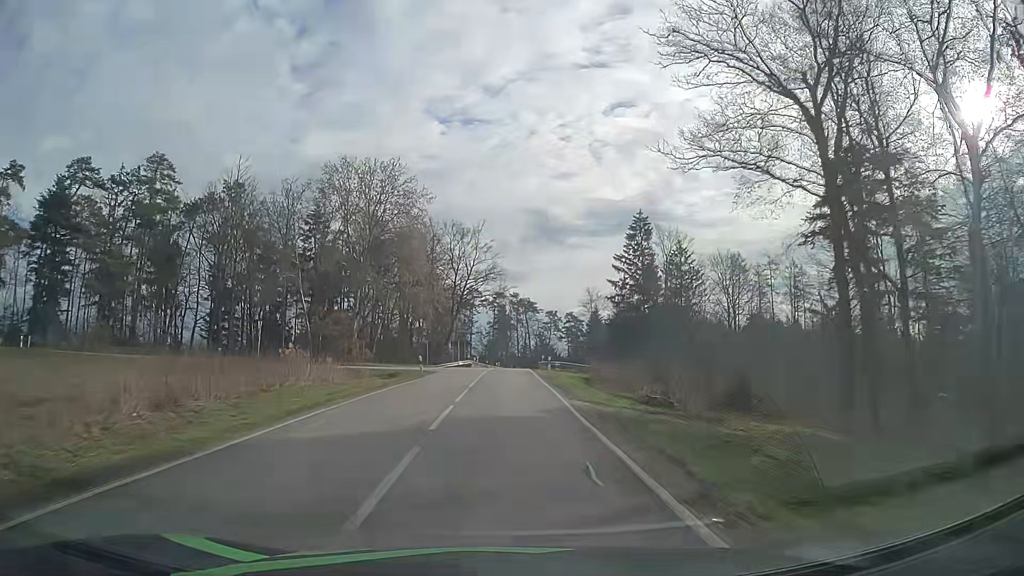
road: secondary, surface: asphalt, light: Day
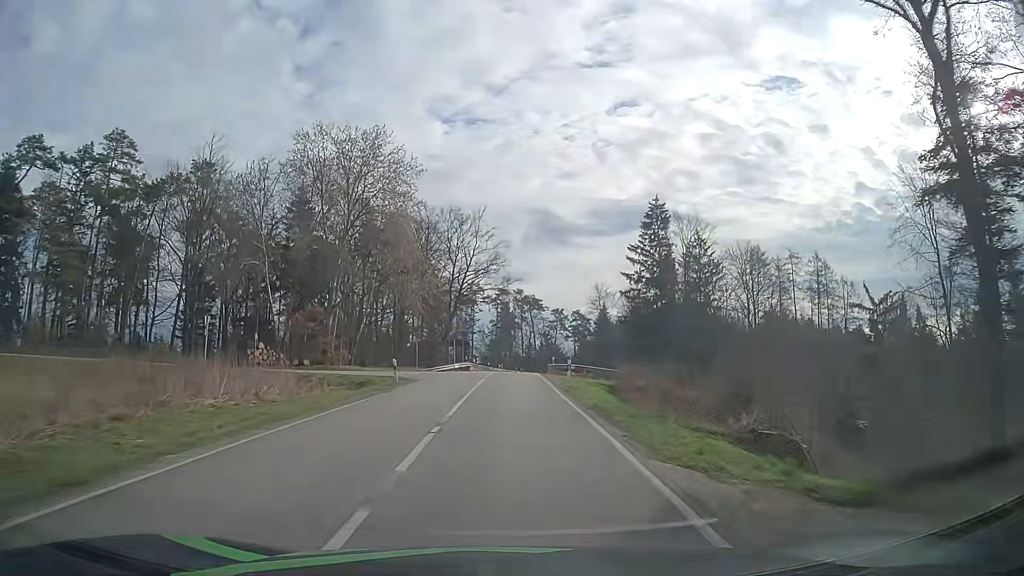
(0.0, +9.6) m; -1°
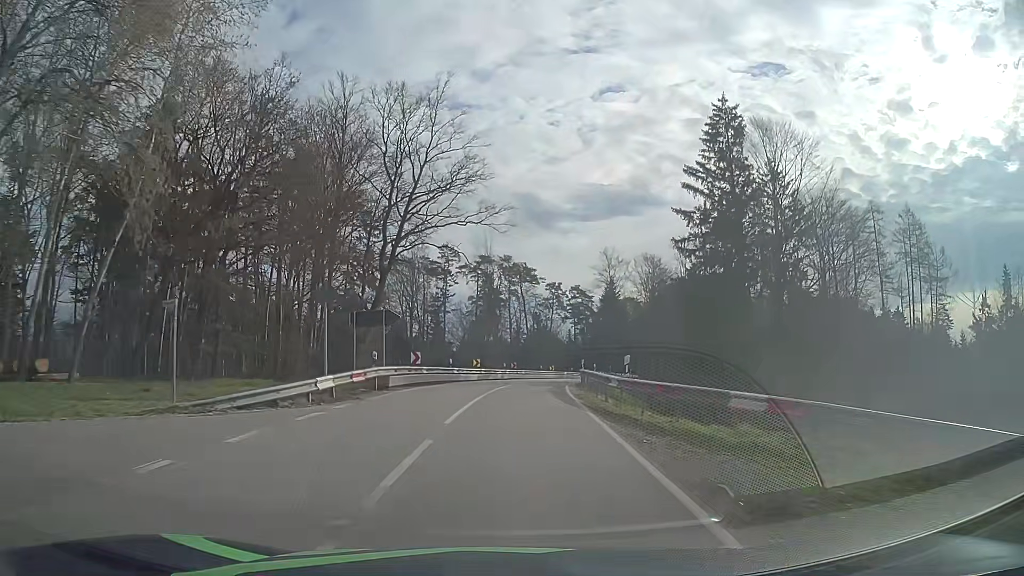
(+0.4, +36.9) m; +2°
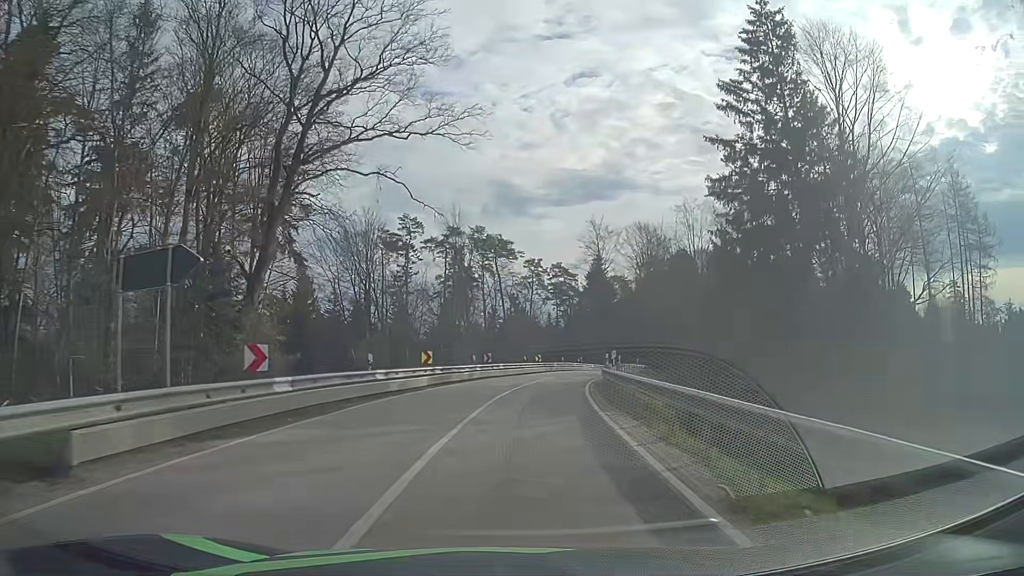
(+0.2, +17.3) m; +2°
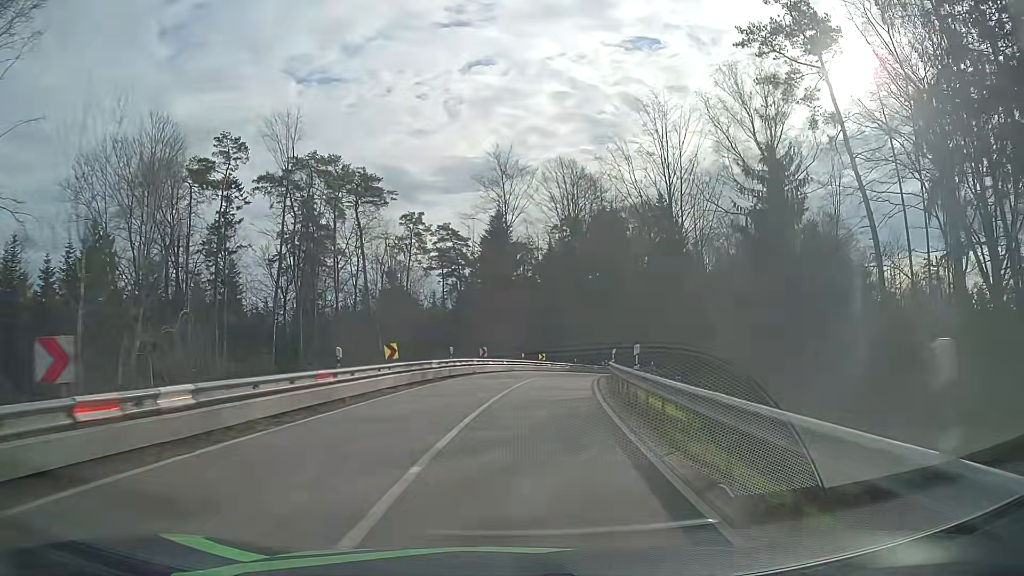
(+2.4, +33.5) m; +9°
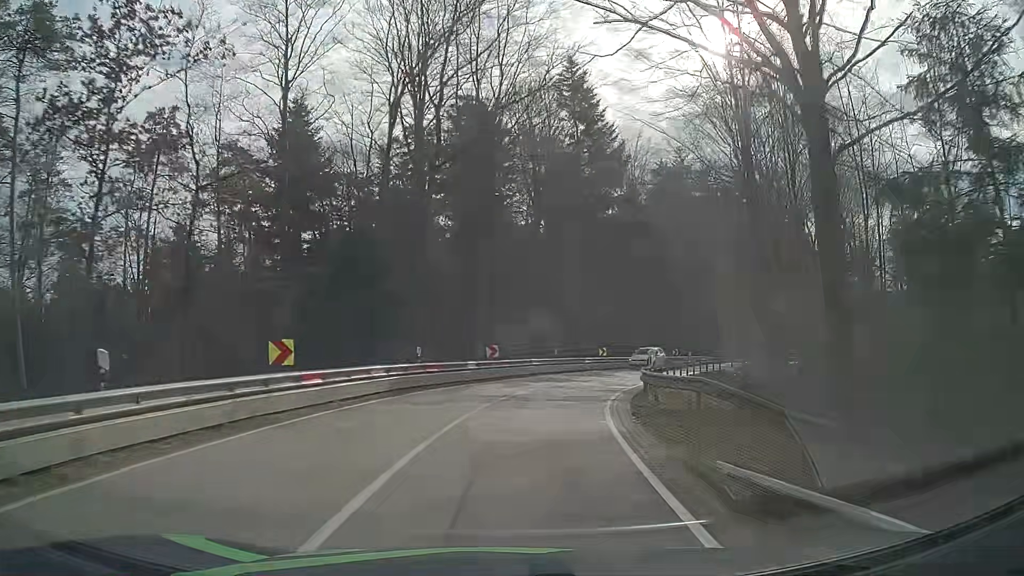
(+4.1, +39.7) m; +13°
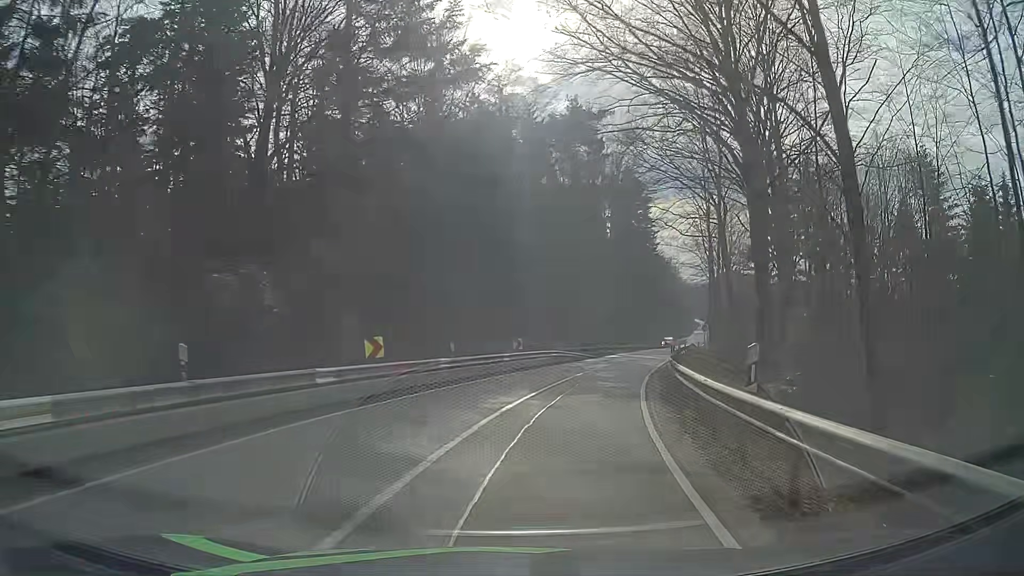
(+3.5, +26.7) m; +18°
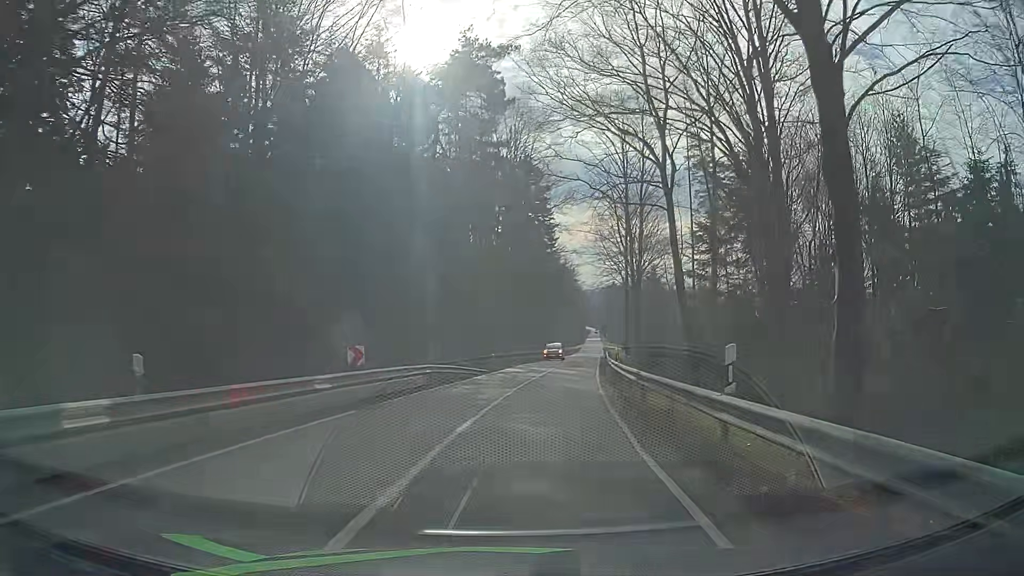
(+1.0, +14.3) m; +8°
(+1, +10) (+2, +20) (+3, +30) (+5, +40) (+6, +50) (+8, +59) (+9, +69) (+11, +79) (+13, +89) (+14, +99) m
